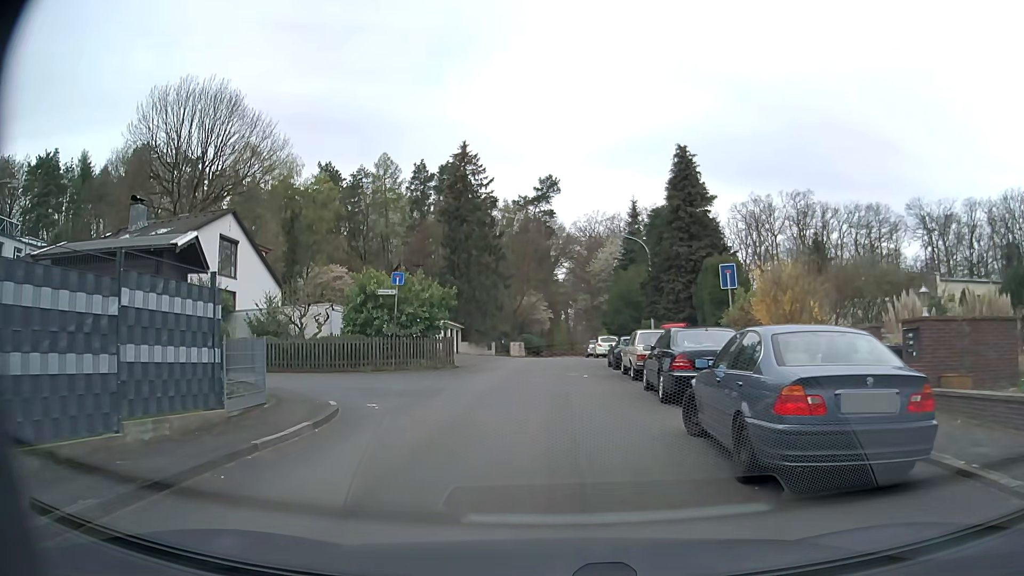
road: residential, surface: asphalt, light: Day
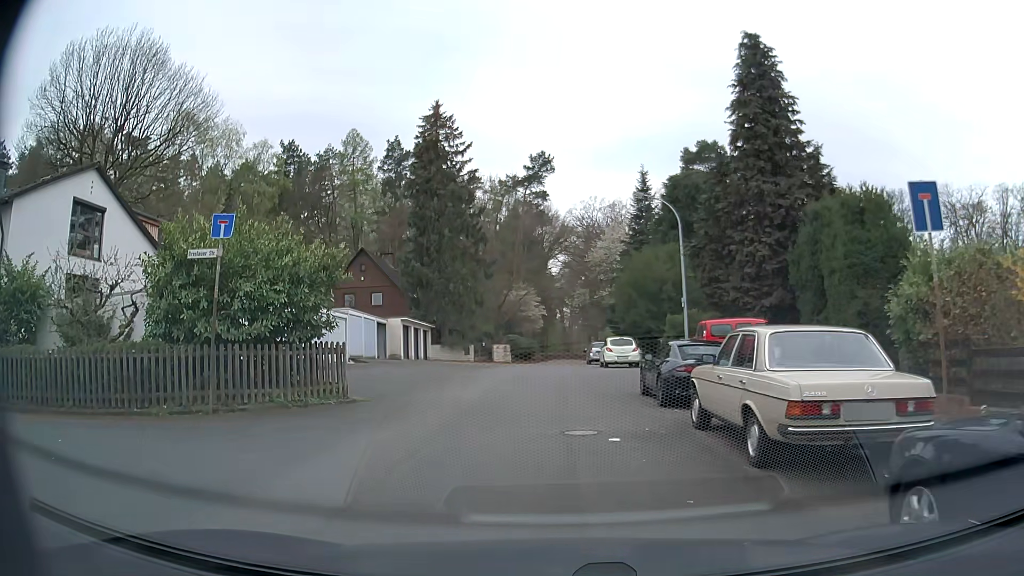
(+0.1, +12.5) m; 0°
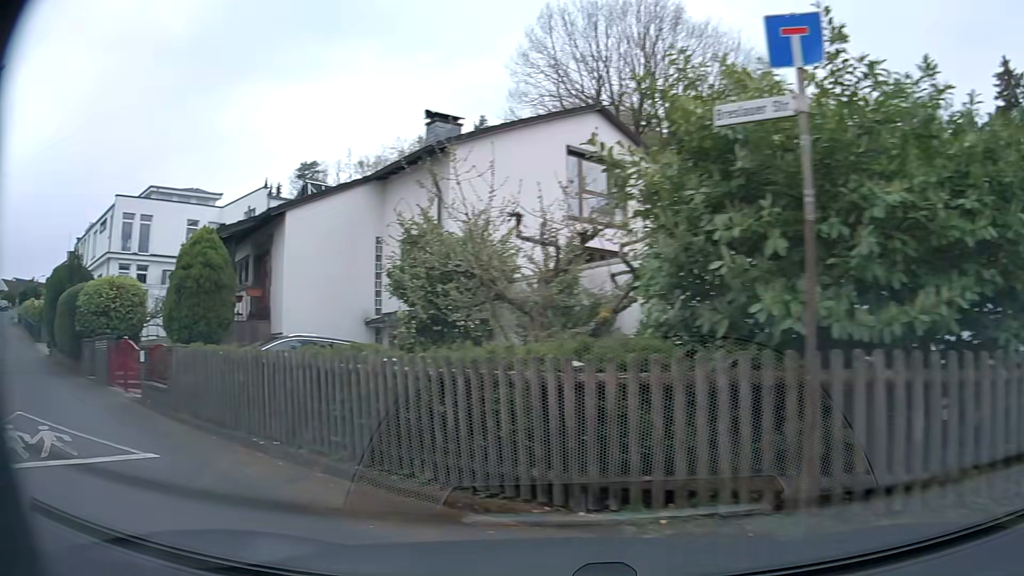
(-2.1, +7.6) m; -48°
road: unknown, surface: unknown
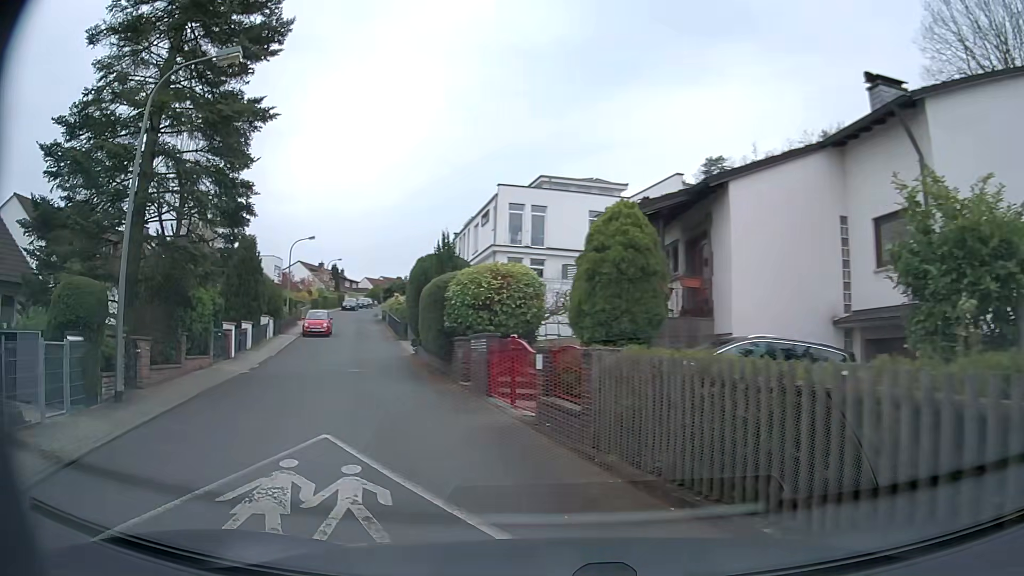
(-1.3, +3.8) m; -35°
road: residential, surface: asphalt
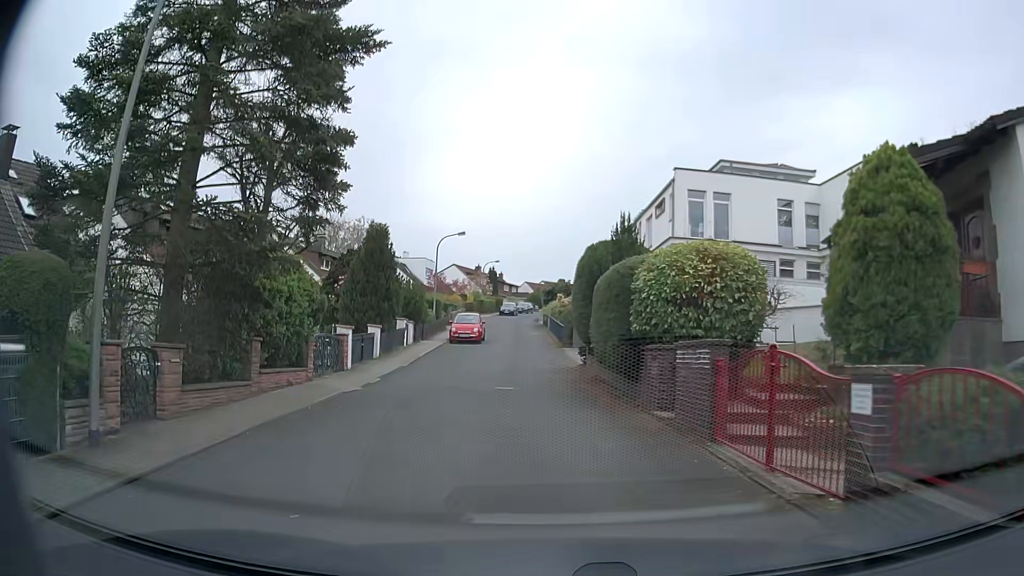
(-0.9, +5.1) m; -15°
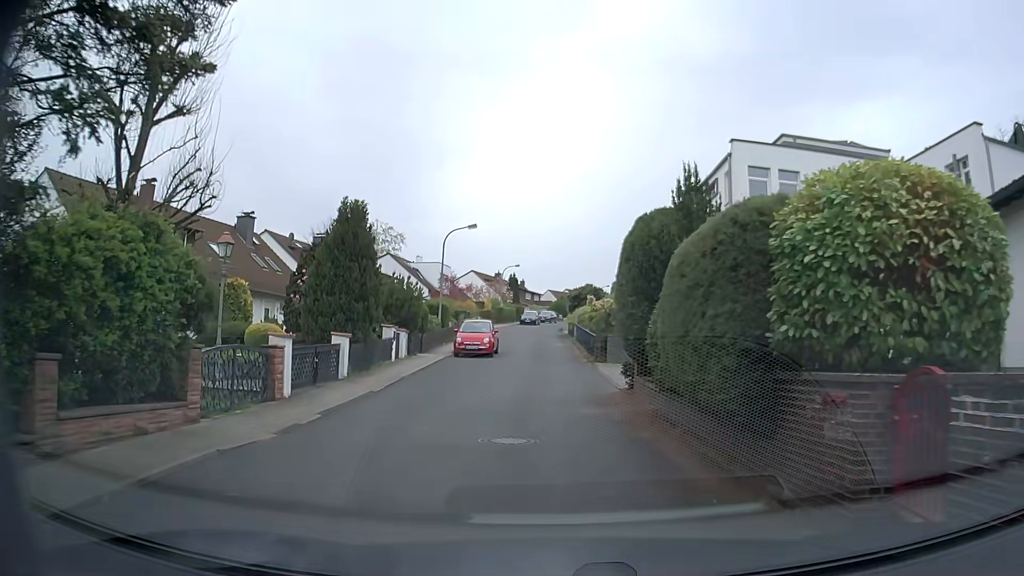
(-0.2, +6.7) m; -3°
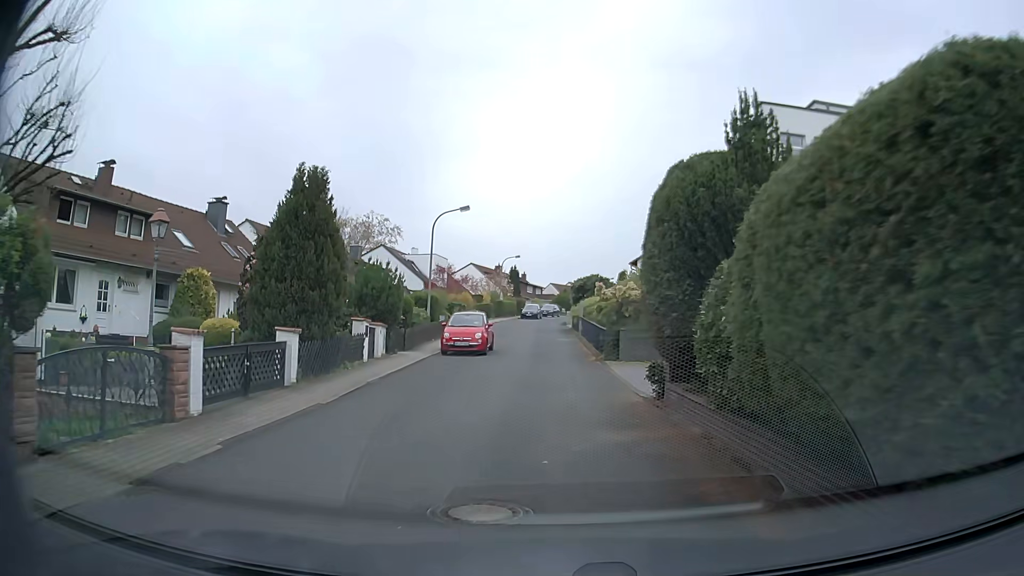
(0.0, +3.9) m; +1°
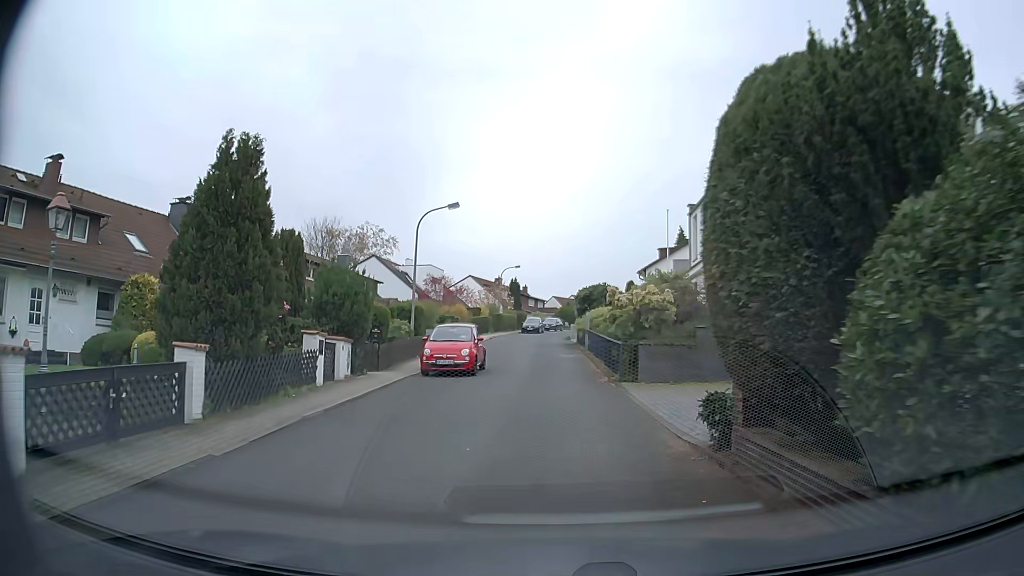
(0.0, +4.2) m; 0°
(0, +10) (0, +20) (-1, +30) (-1, +40) (-1, +50) (-1, +60) (+1, +70) (+3, +80) (+6, +89) (+10, +98) m
